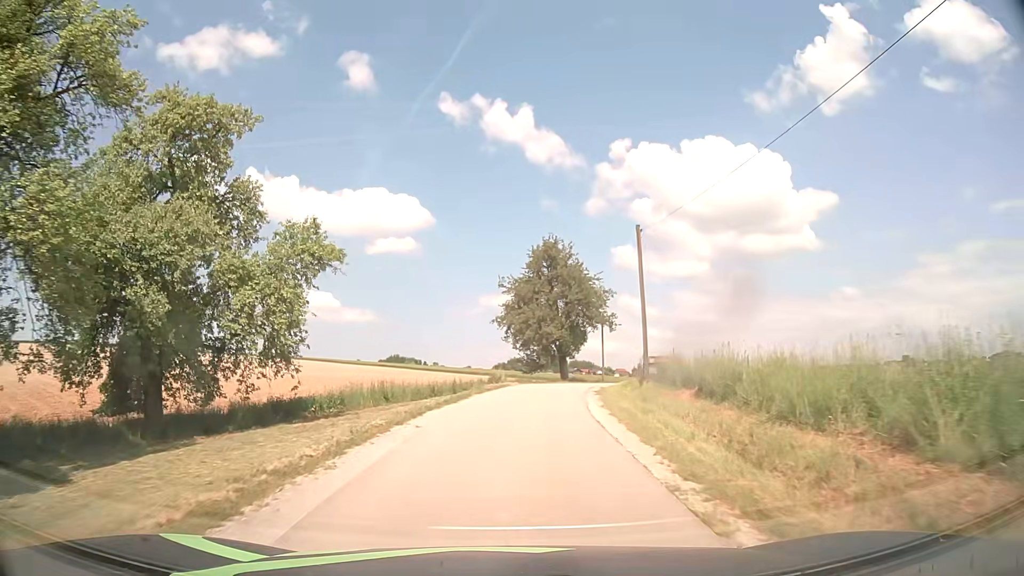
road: unclassified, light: Day
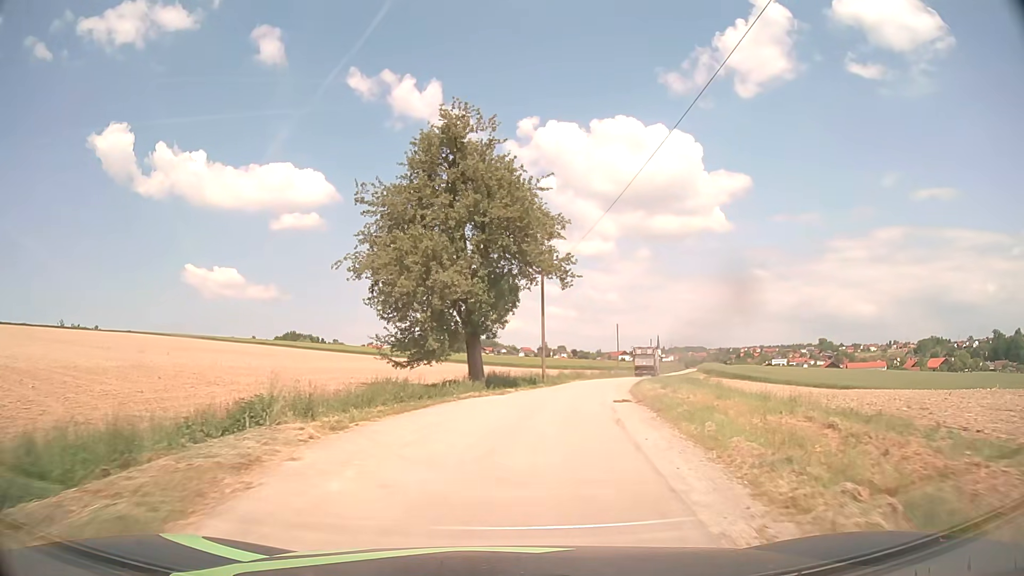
(+1.8, +27.9) m; +8°
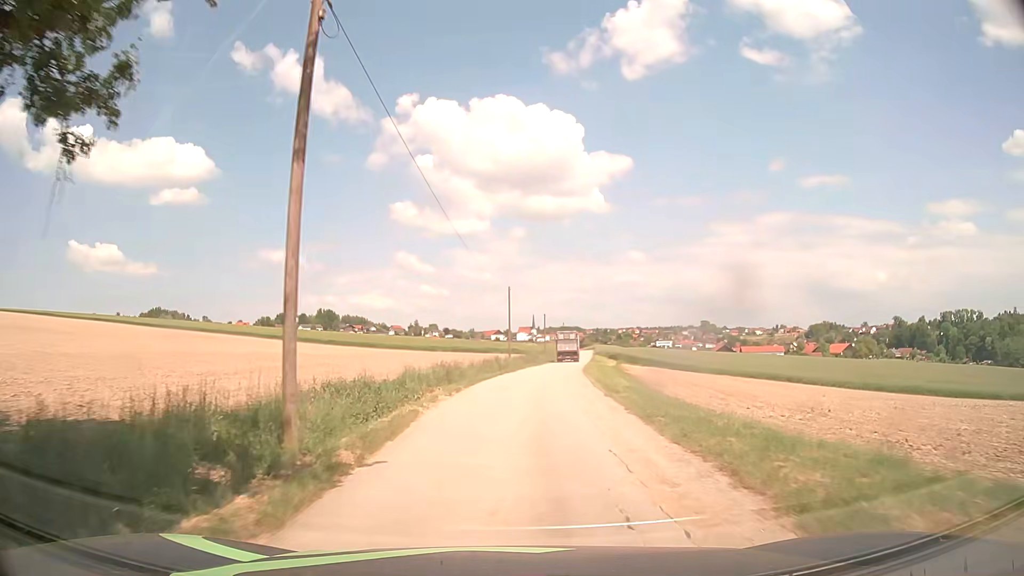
(+2.8, +27.8) m; +11°
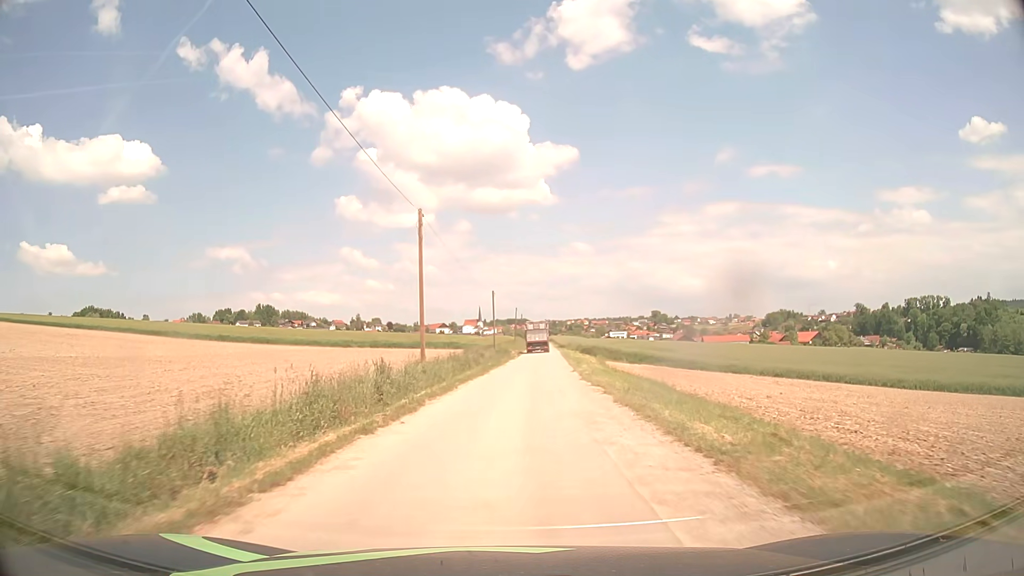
(+1.1, +29.5) m; +4°
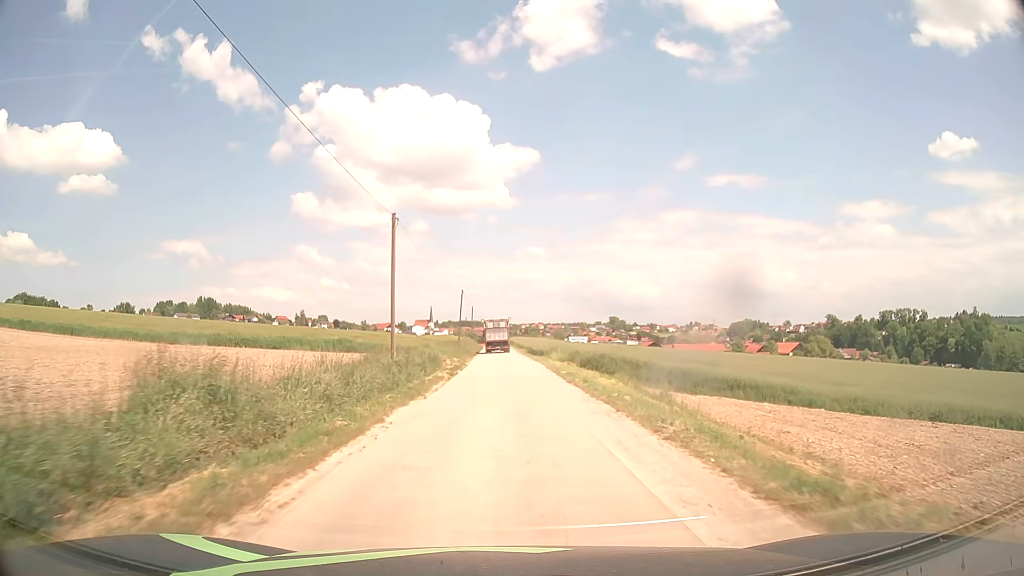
(+1.4, +39.4) m; +4°
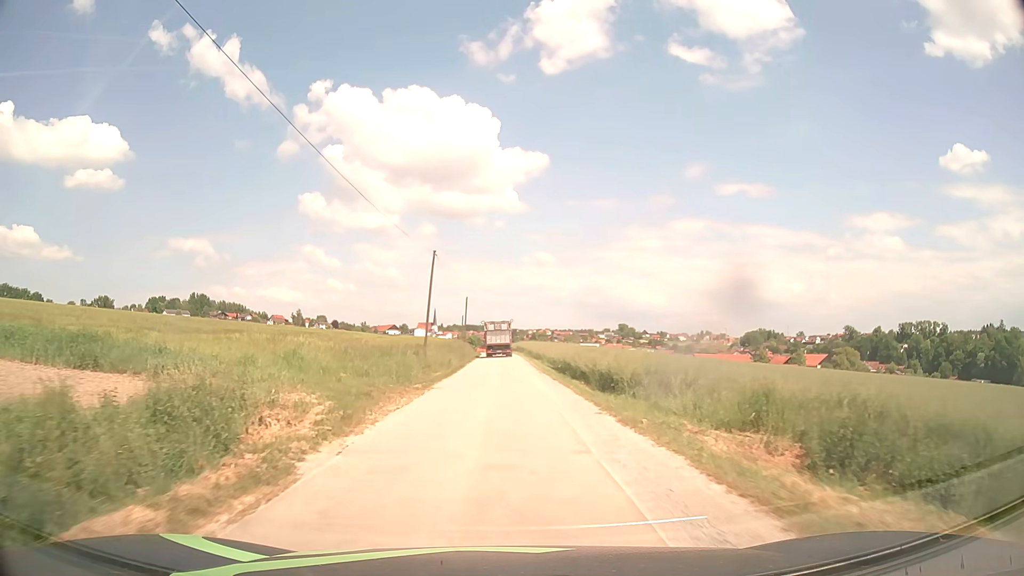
(+0.1, +32.1) m; 0°
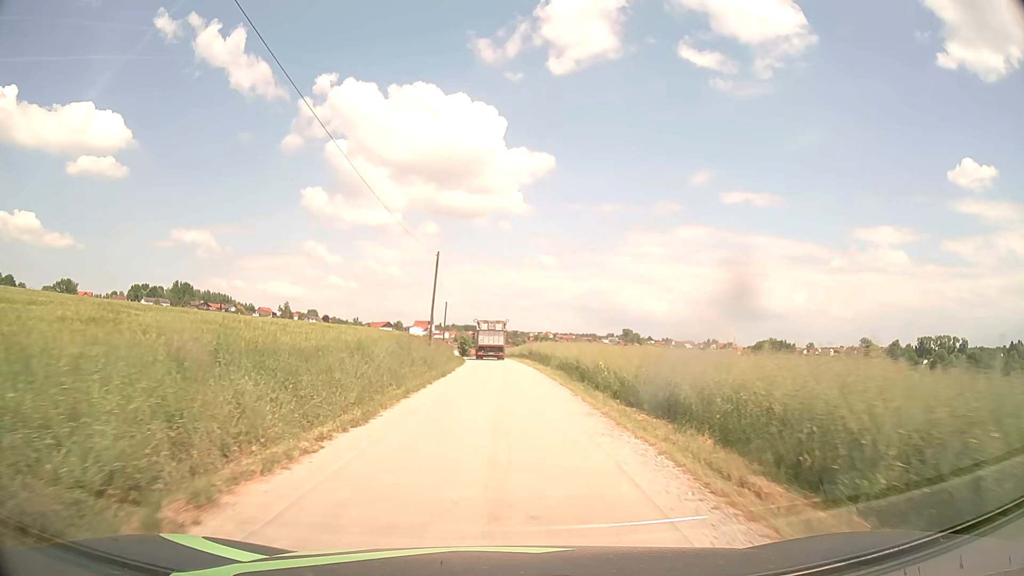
(-0.3, +39.9) m; 0°
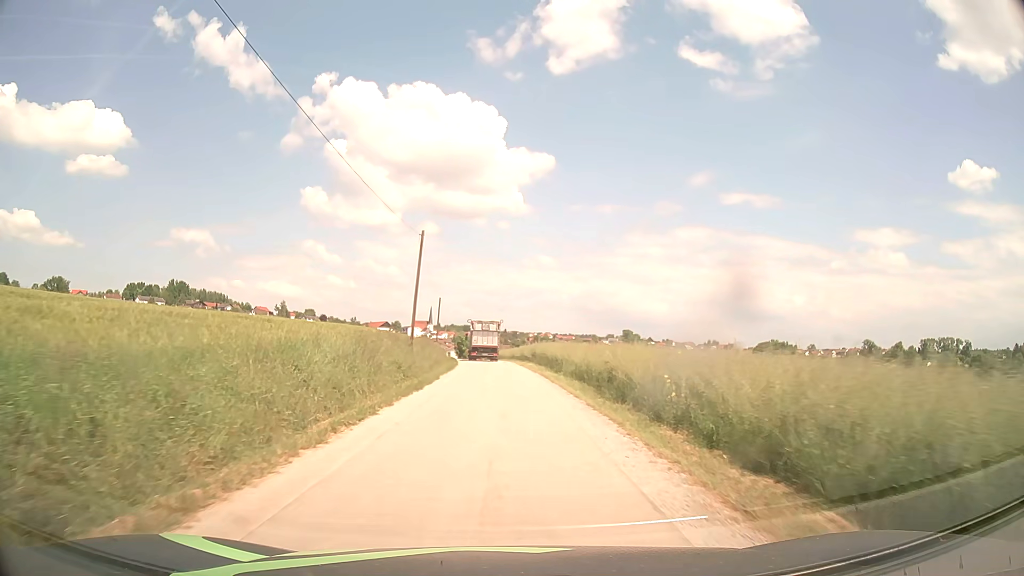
(0.0, +7.9) m; 0°
(0, +10) (0, +20) (0, +30) (0, +40) (-1, +50) (-2, +60) (-2, +70) (-3, +80) (-4, +90) (-5, +100) m
